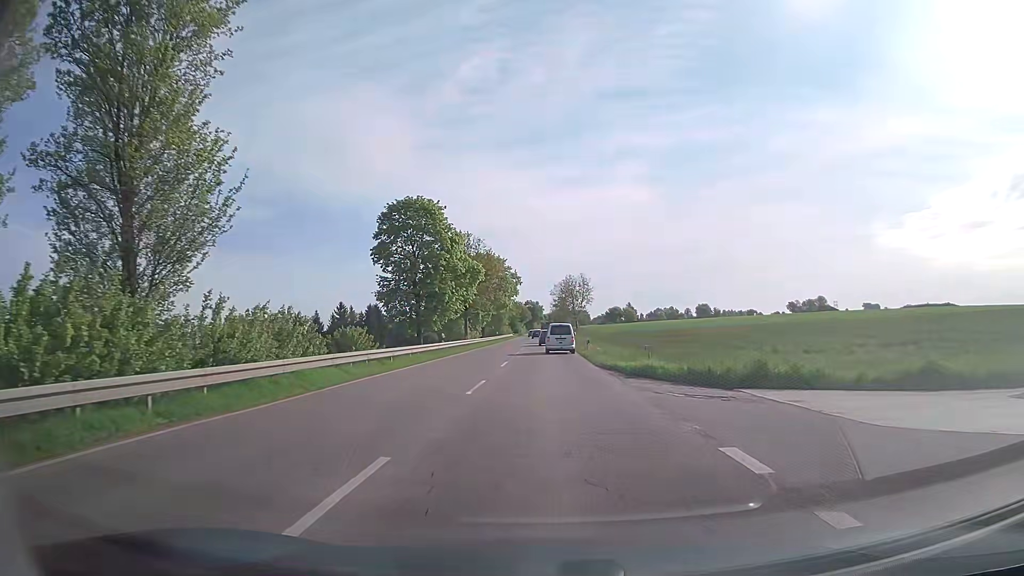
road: secondary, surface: asphalt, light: Day
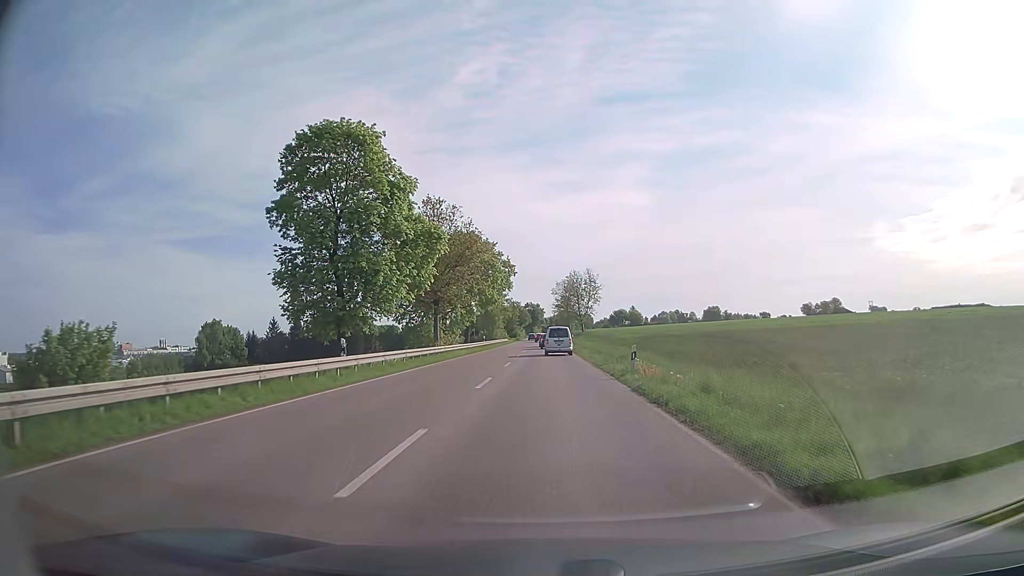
(0.0, +21.6) m; 0°
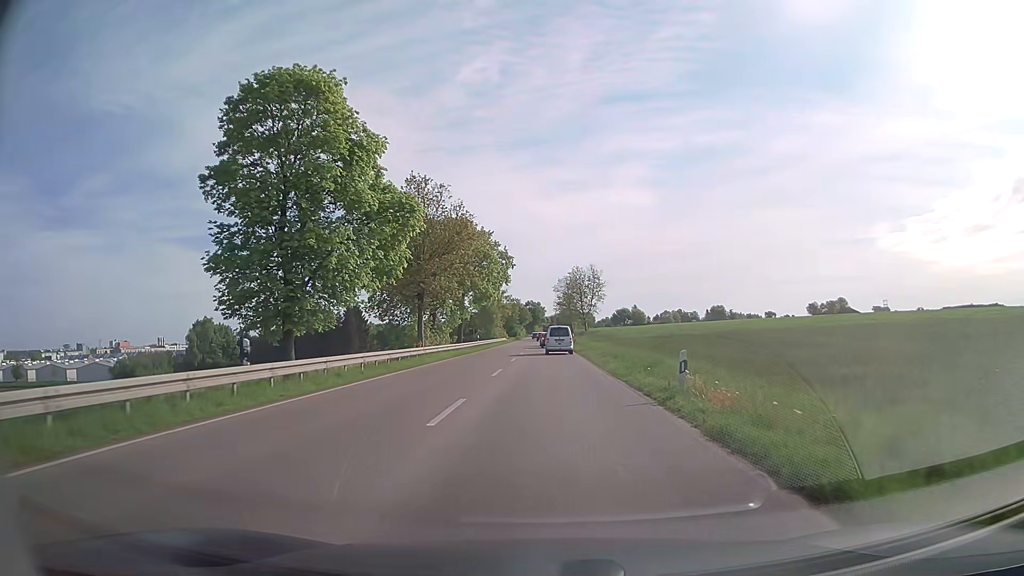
(0.0, +7.4) m; 0°
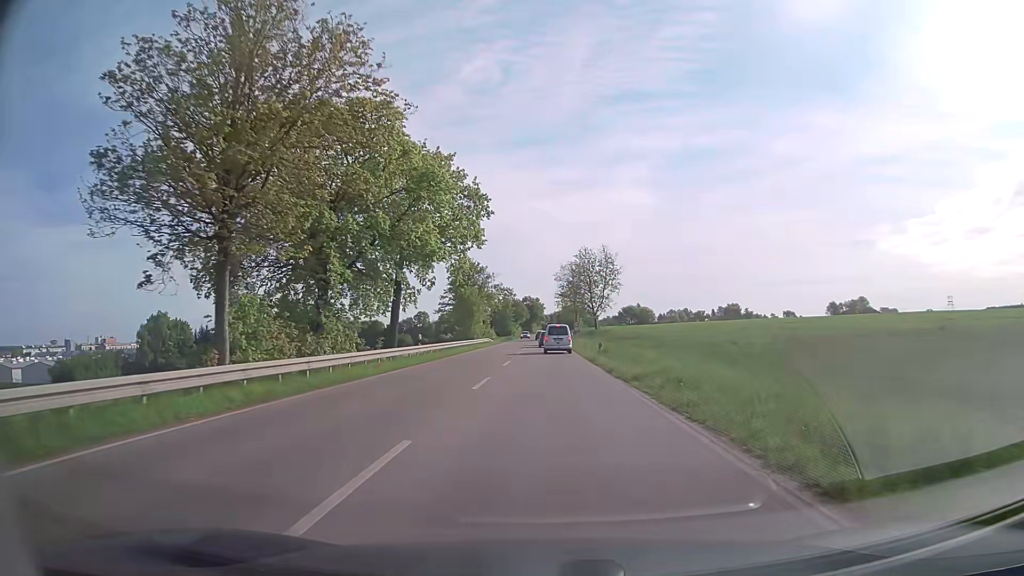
(0.0, +29.6) m; 0°
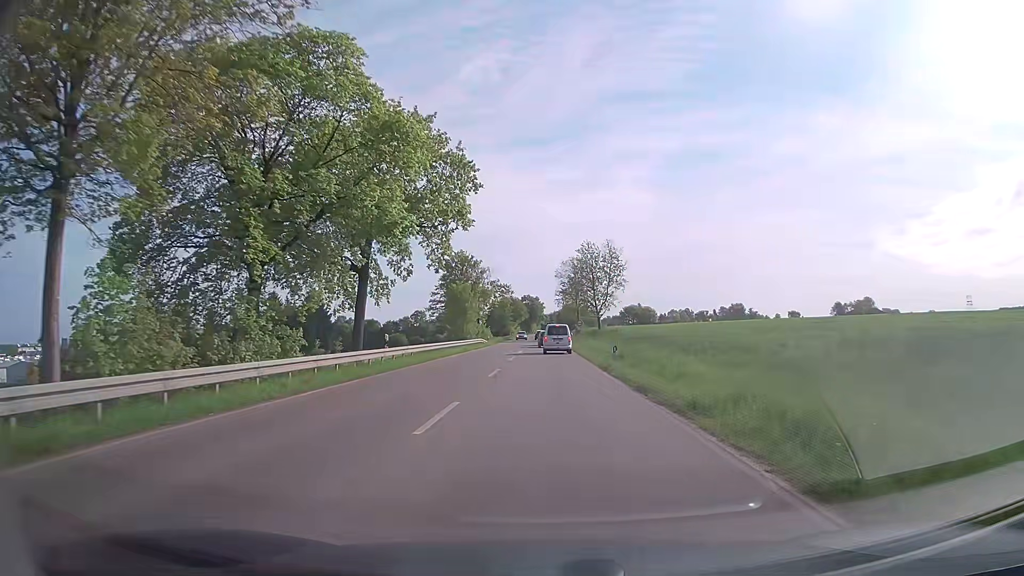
(0.0, +7.3) m; 0°
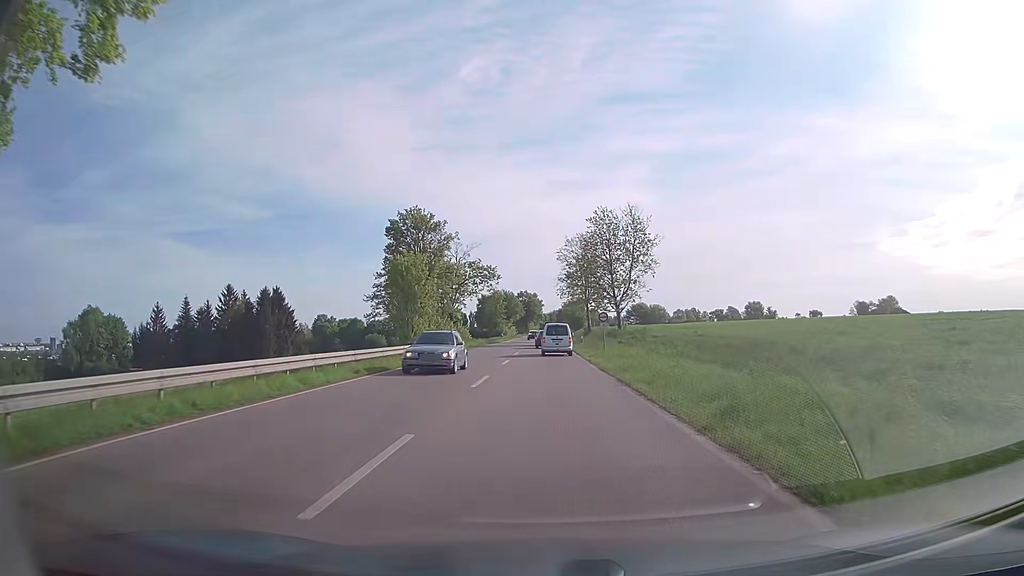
(0.0, +28.0) m; 0°
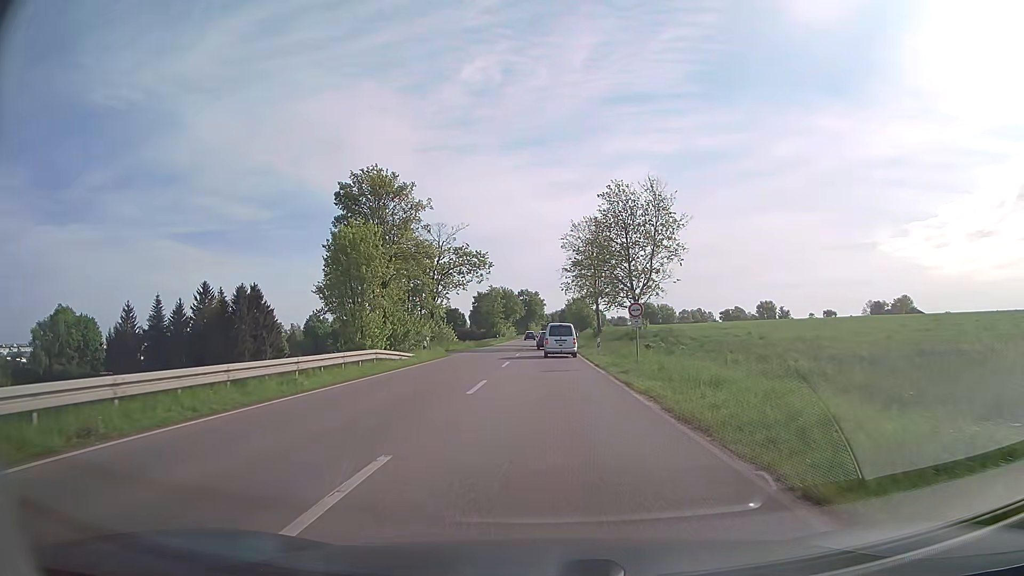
(-0.1, +13.6) m; -1°
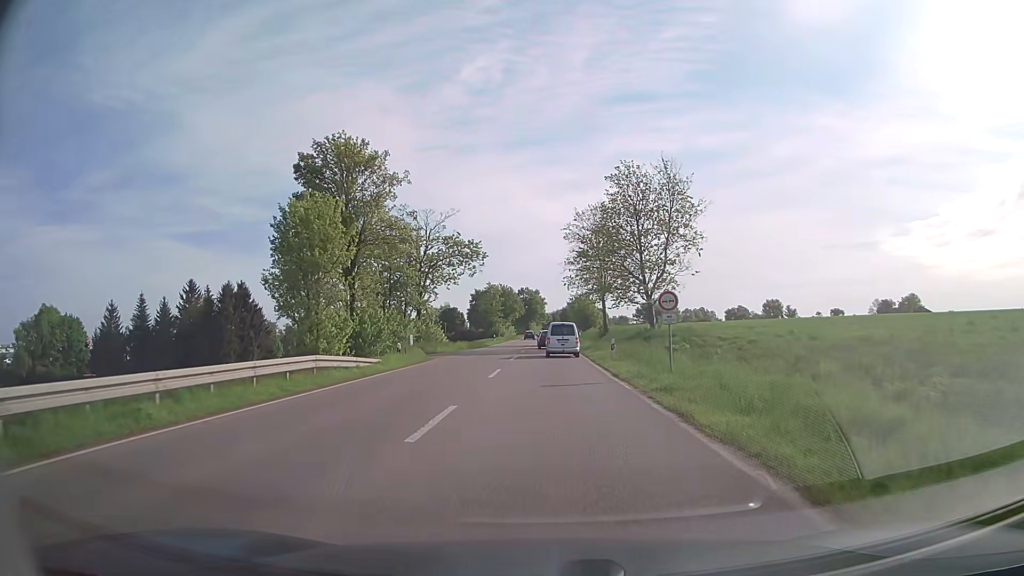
(+0.1, +6.8) m; 0°
(0, +10) (0, +20) (0, +30) (0, +40) (0, +50) (0, +60) (0, +70) (0, +80) (0, +90) (0, +100) m
